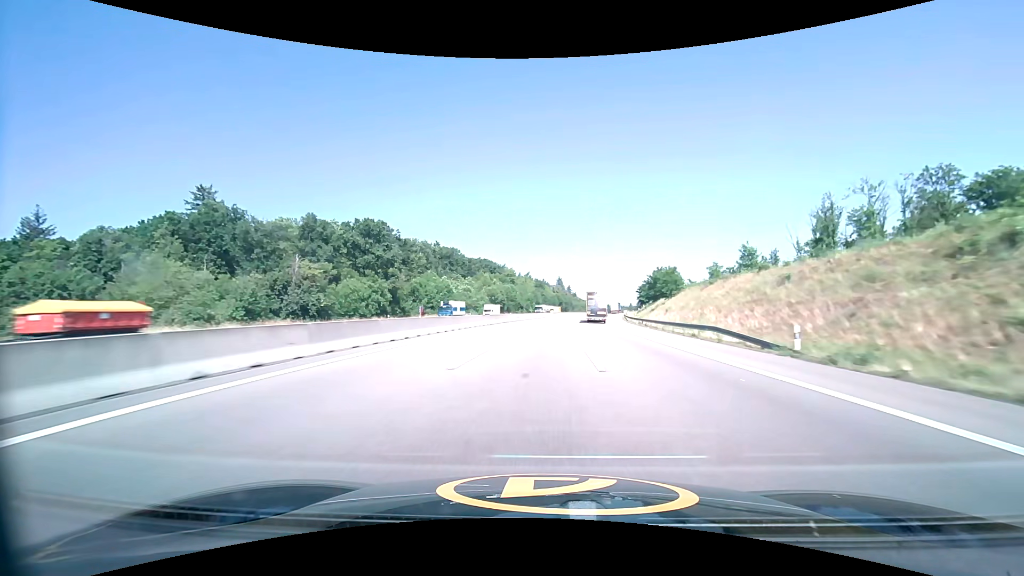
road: motorway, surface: asphalt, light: Day
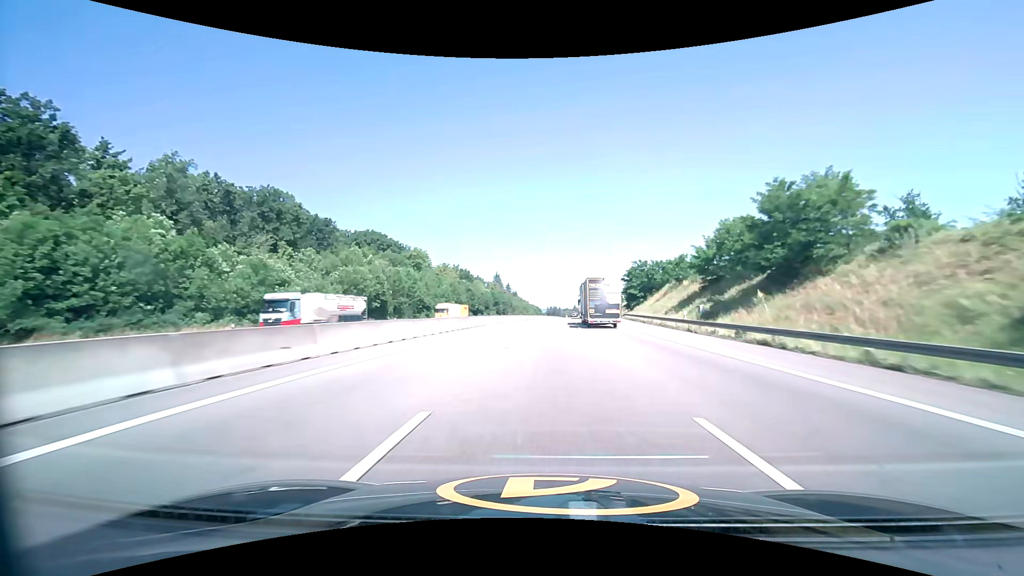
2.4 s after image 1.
(+5.1, +82.5) m; +7°
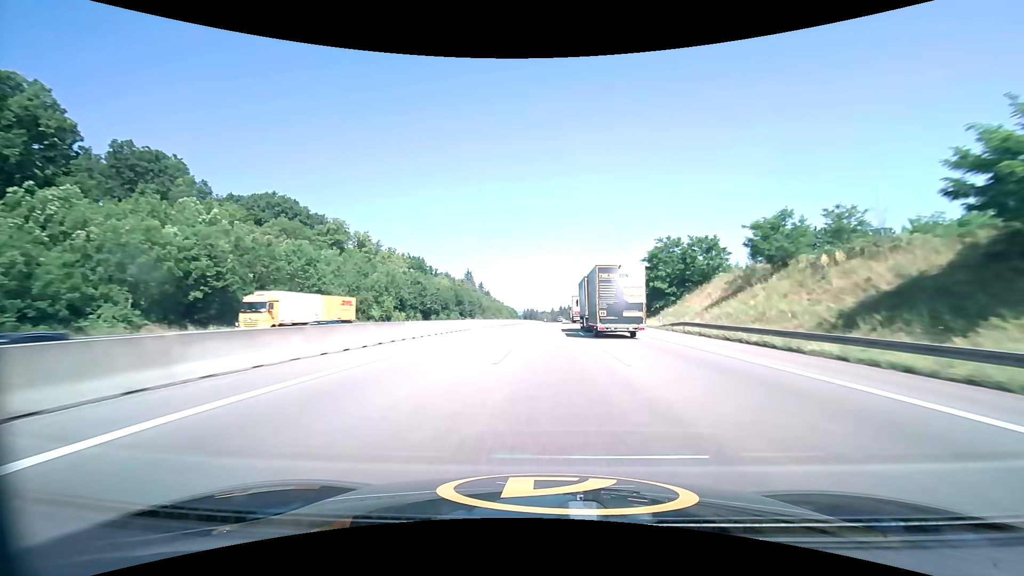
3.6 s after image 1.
(+1.0, +41.0) m; +3°
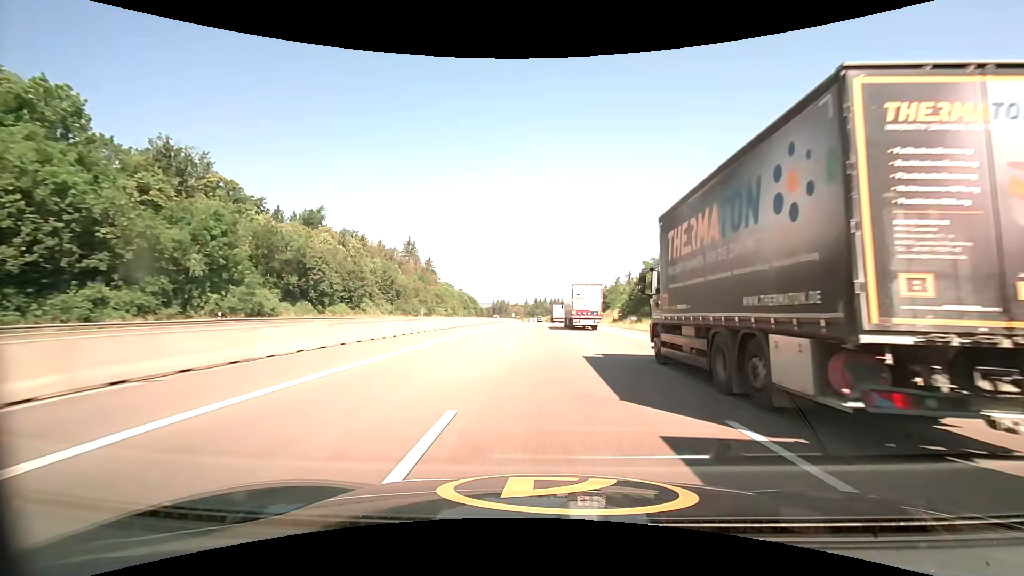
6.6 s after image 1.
(+3.5, +102.1) m; +3°
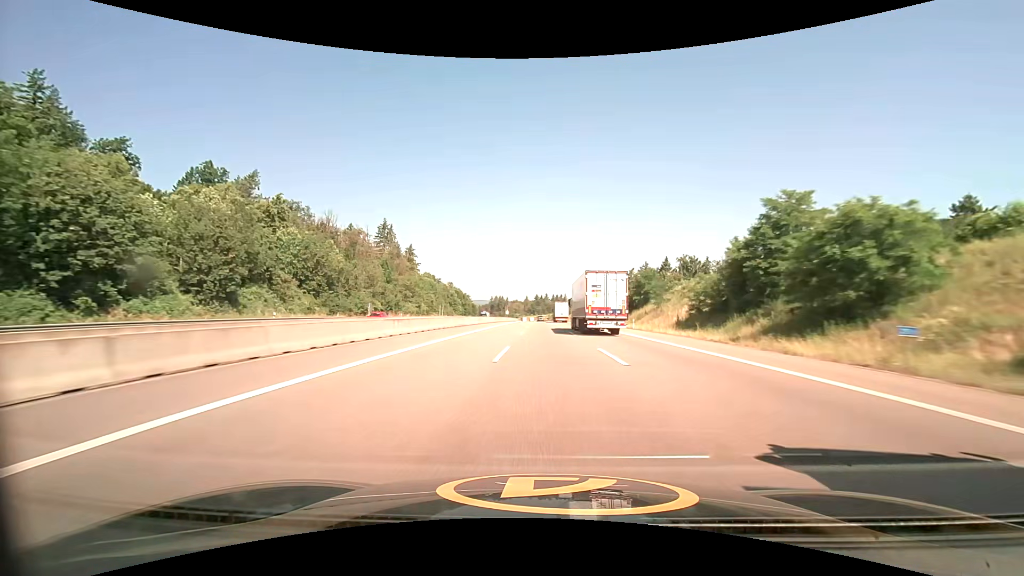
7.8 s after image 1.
(0.0, +40.9) m; 0°
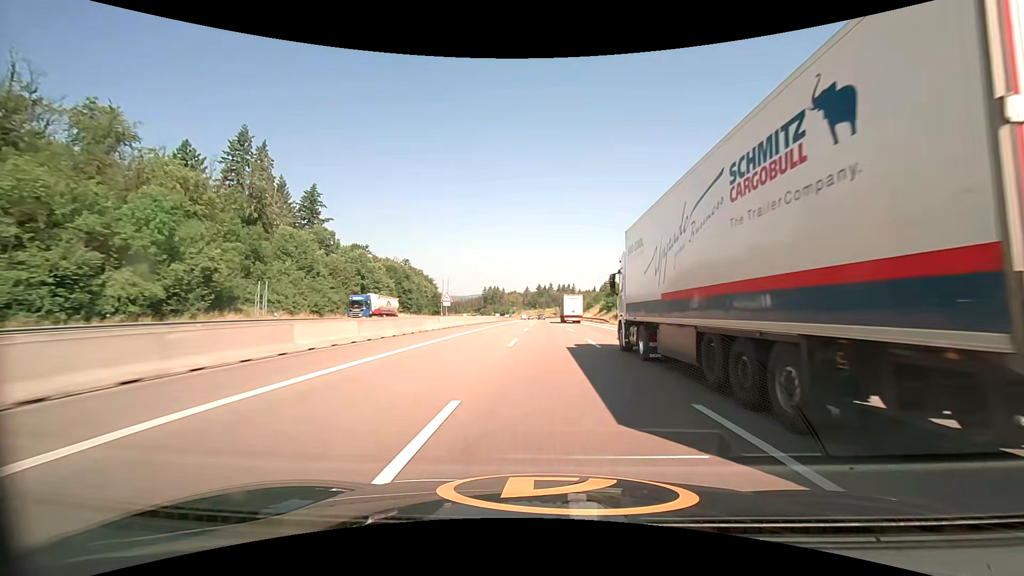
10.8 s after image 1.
(-0.6, +101.0) m; -1°
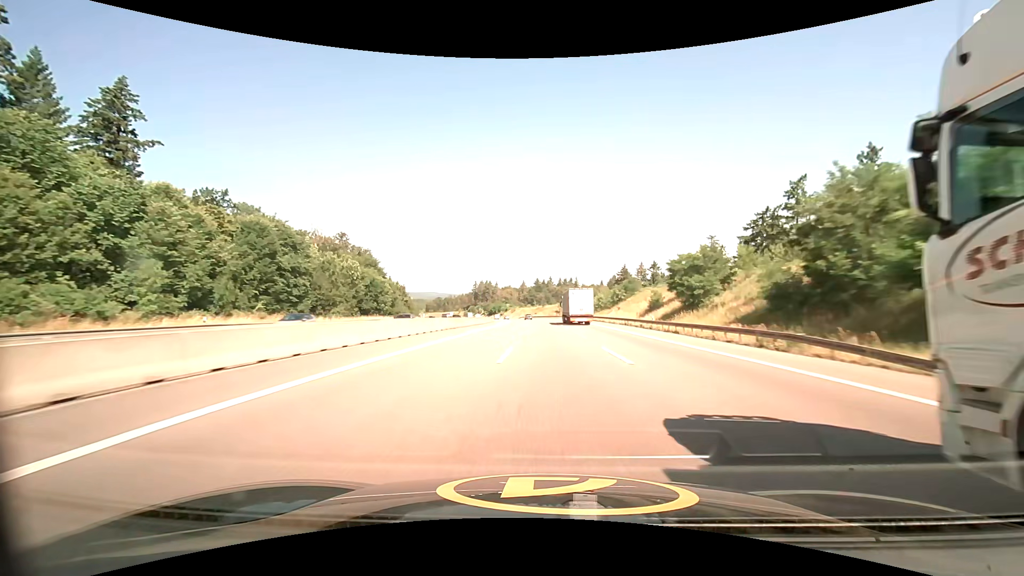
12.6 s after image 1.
(+0.1, +59.6) m; 0°
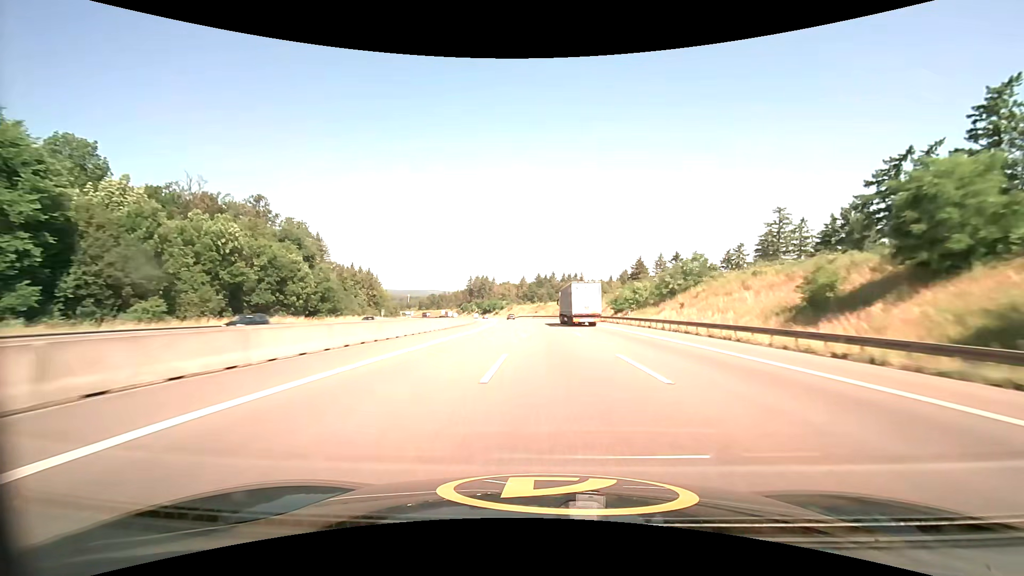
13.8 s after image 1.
(0.0, +39.4) m; 0°
(0, +10) (0, +20) (0, +30) (0, +40) (0, +50) (-1, +60) (-1, +70) (-2, +80) (-3, +90) (-4, +100) m
